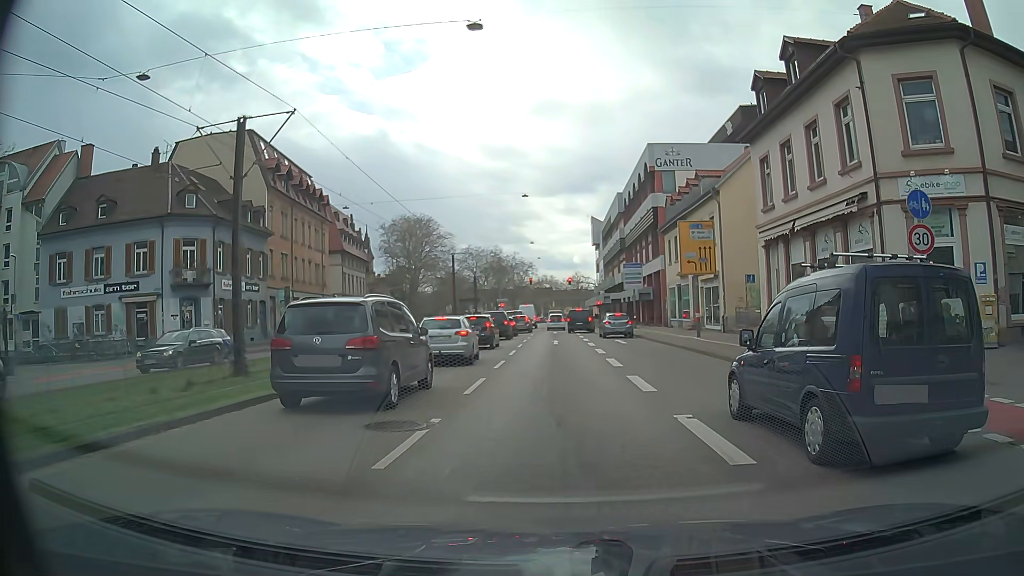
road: primary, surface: asphalt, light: Day
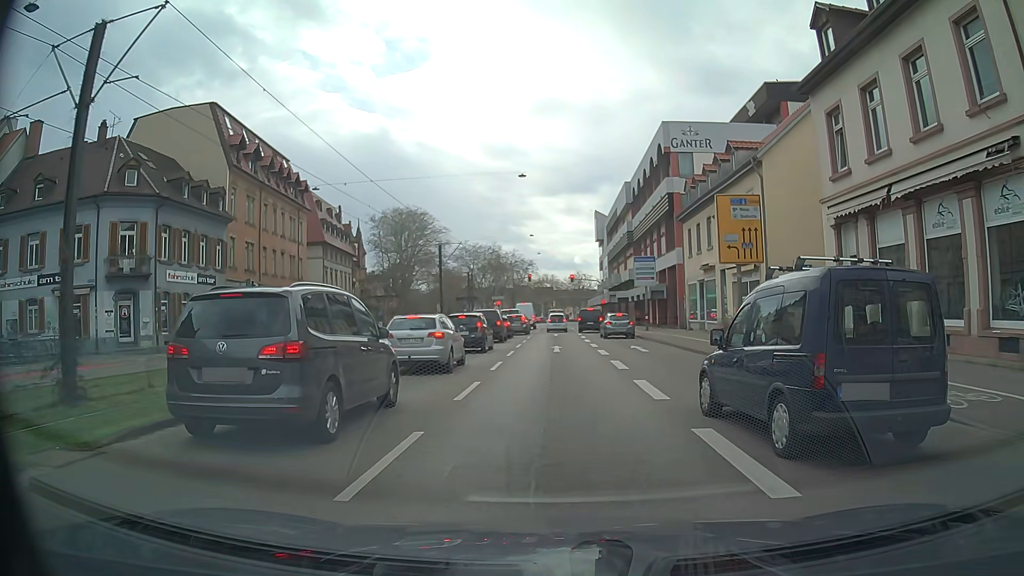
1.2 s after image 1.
(0.0, +7.3) m; 0°
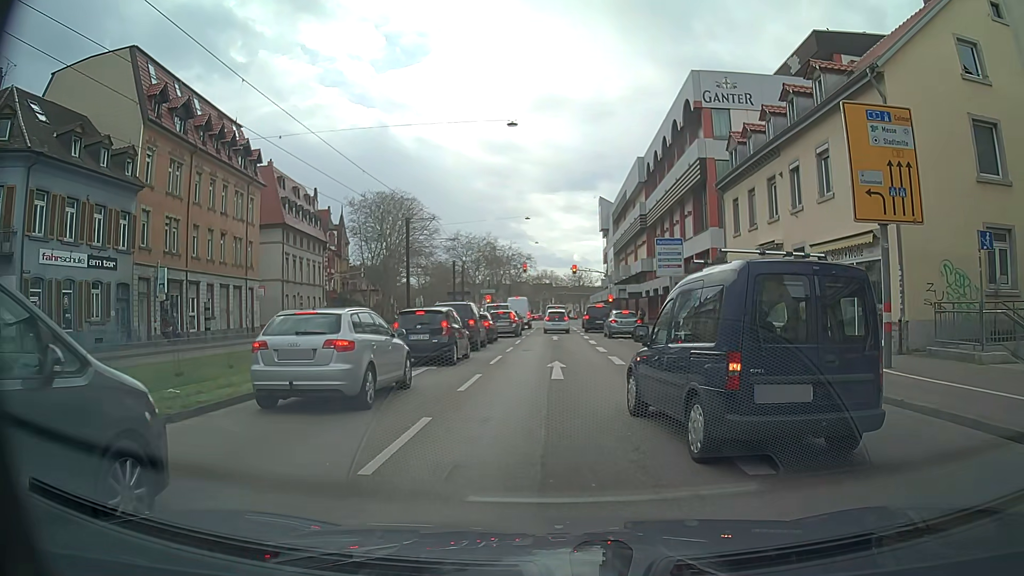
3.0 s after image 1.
(0.0, +11.3) m; 0°
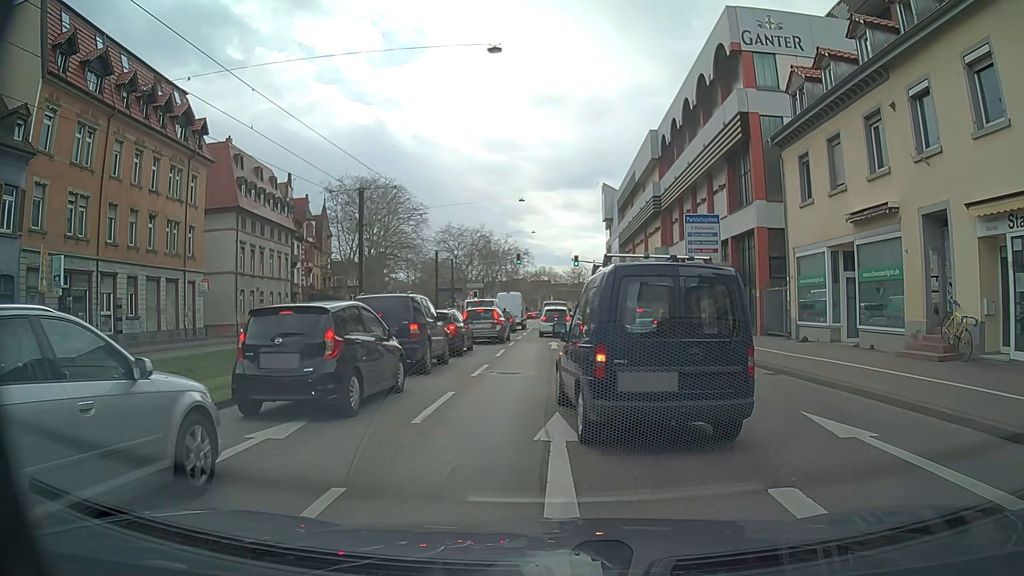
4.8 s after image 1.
(-0.1, +9.3) m; +2°
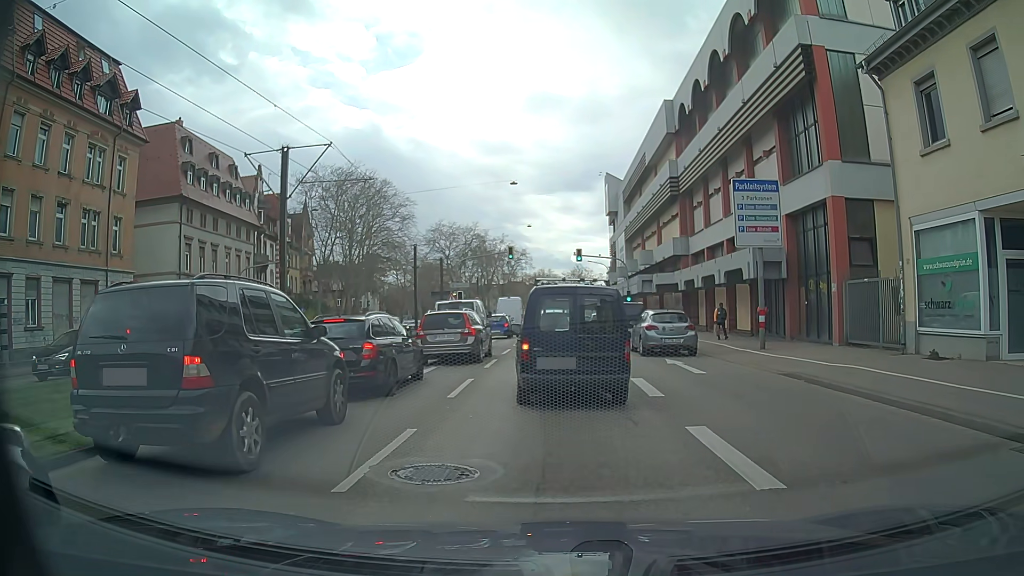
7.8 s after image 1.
(-0.1, +8.6) m; 0°
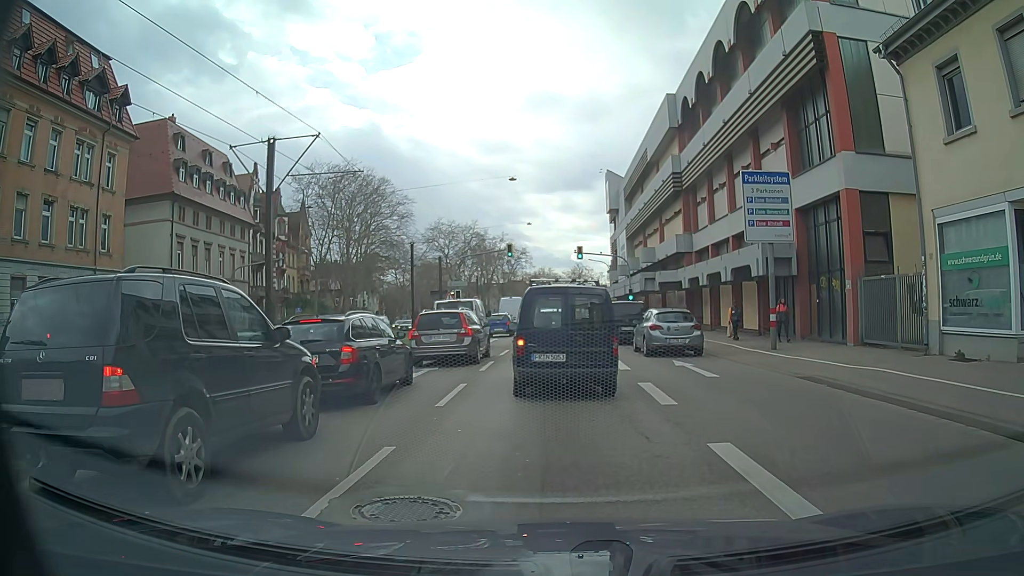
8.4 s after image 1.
(0.0, +1.1) m; 0°
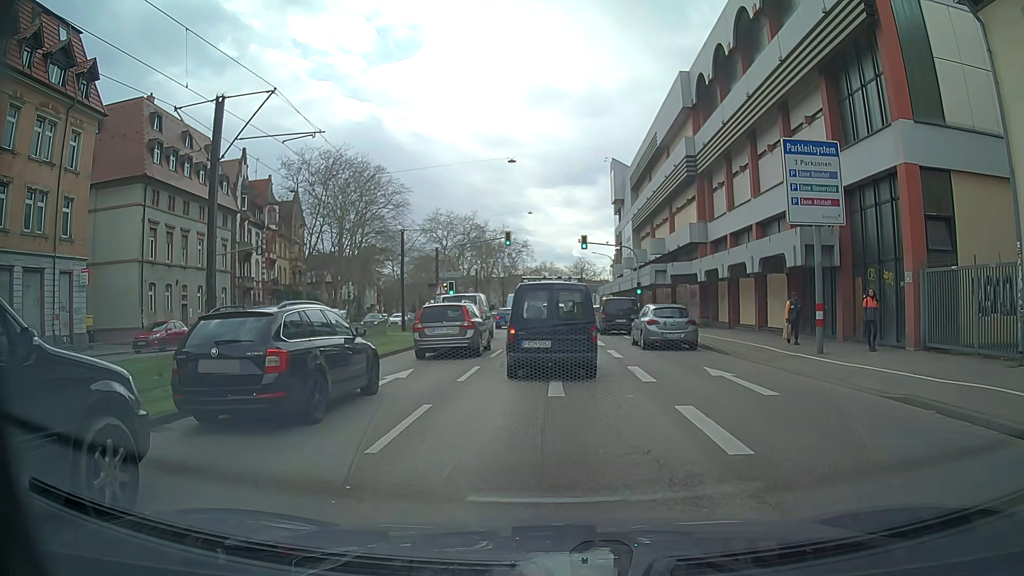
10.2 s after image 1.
(-0.1, +3.9) m; -1°
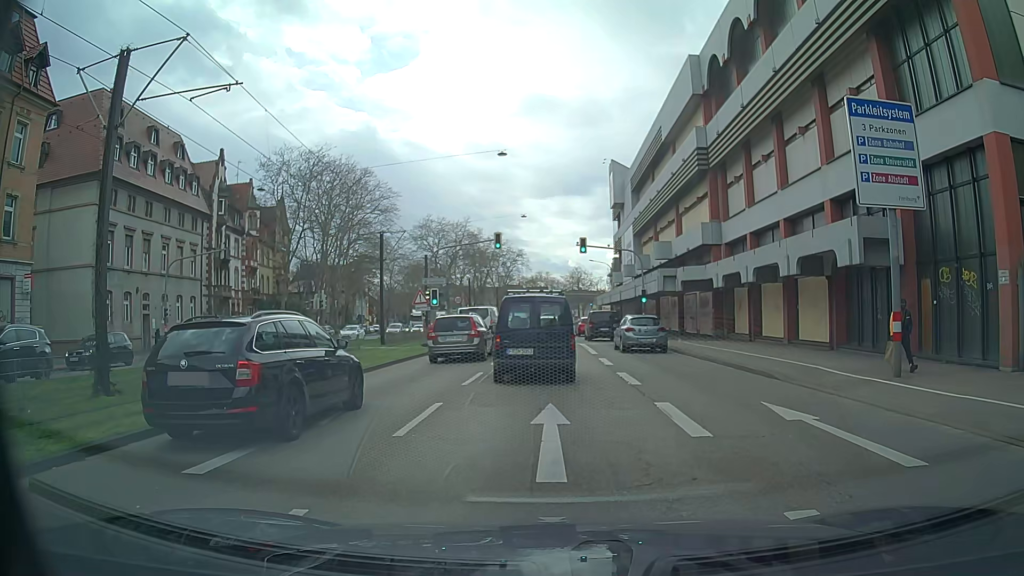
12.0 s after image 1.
(0.0, +4.7) m; +2°
(0, +10) (0, +20) (-1, +30) (-1, +40) (-1, +50) (-2, +60) (-2, +70) (-2, +80) (-3, +90) (-3, +100) m
